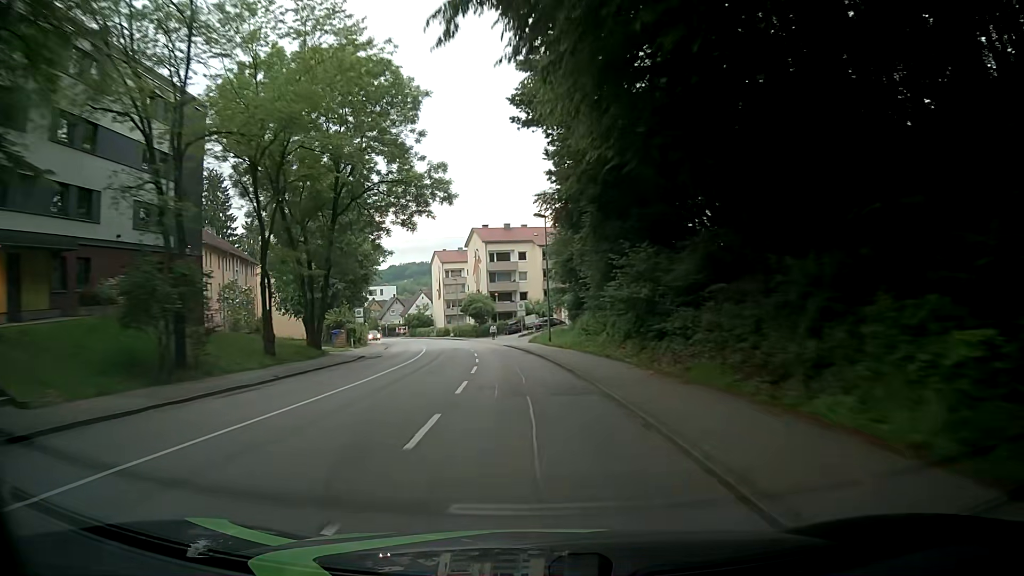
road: tertiary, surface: asphalt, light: Day
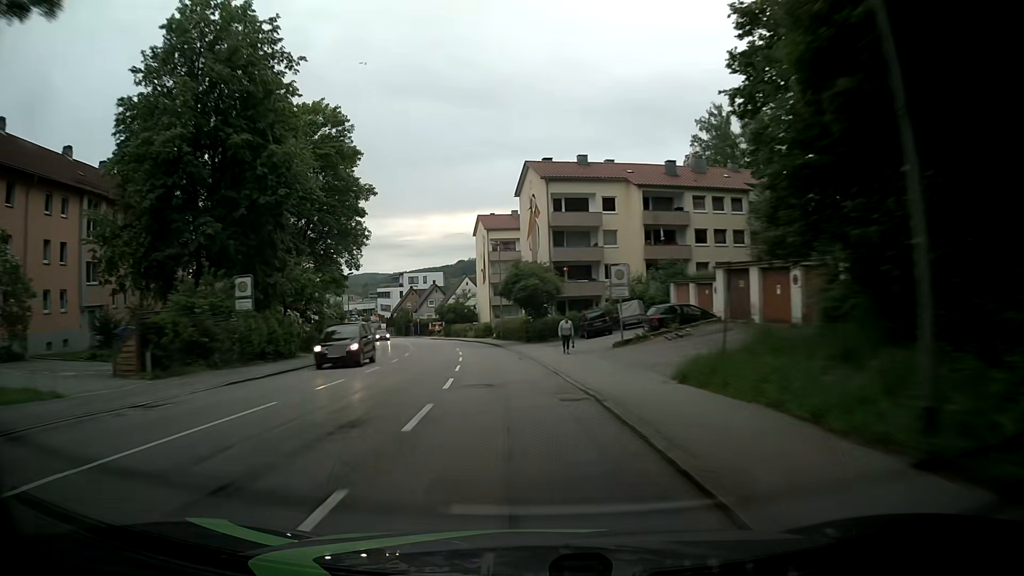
(-1.3, +36.7) m; -7°
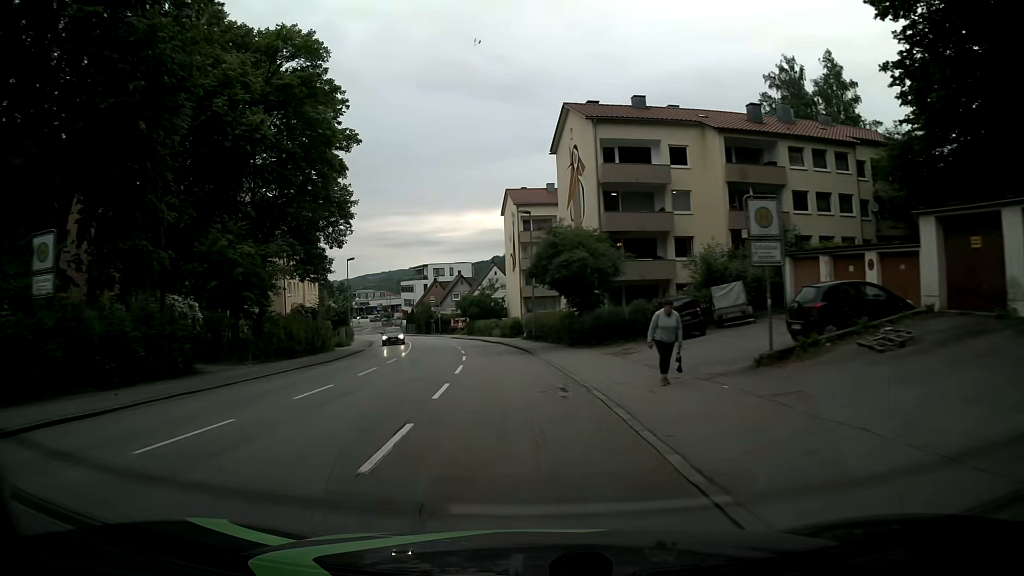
(+0.1, +14.4) m; -1°
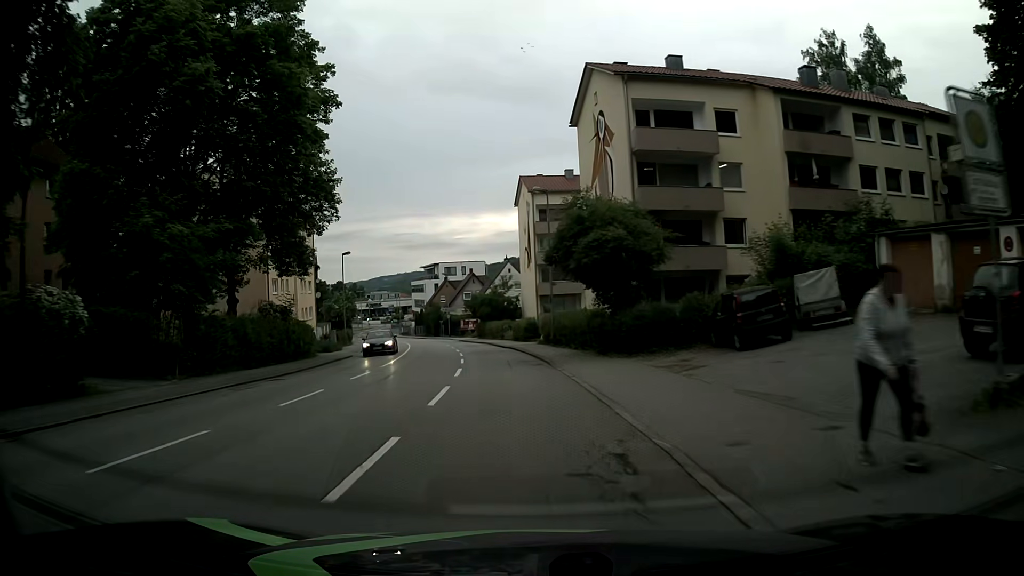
(-0.1, +7.2) m; -2°
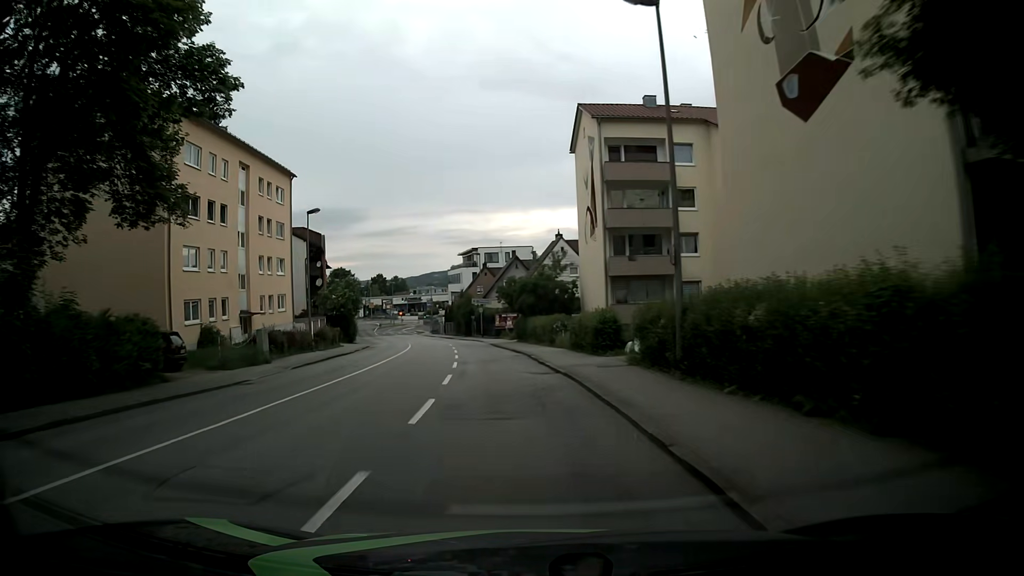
(-0.8, +21.1) m; -4°
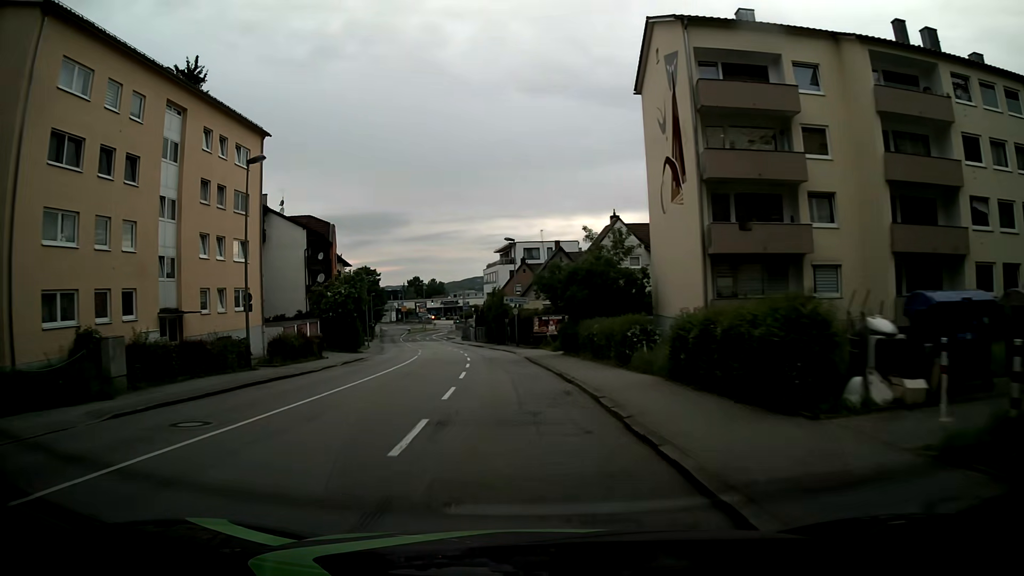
(-0.5, +14.0) m; -3°
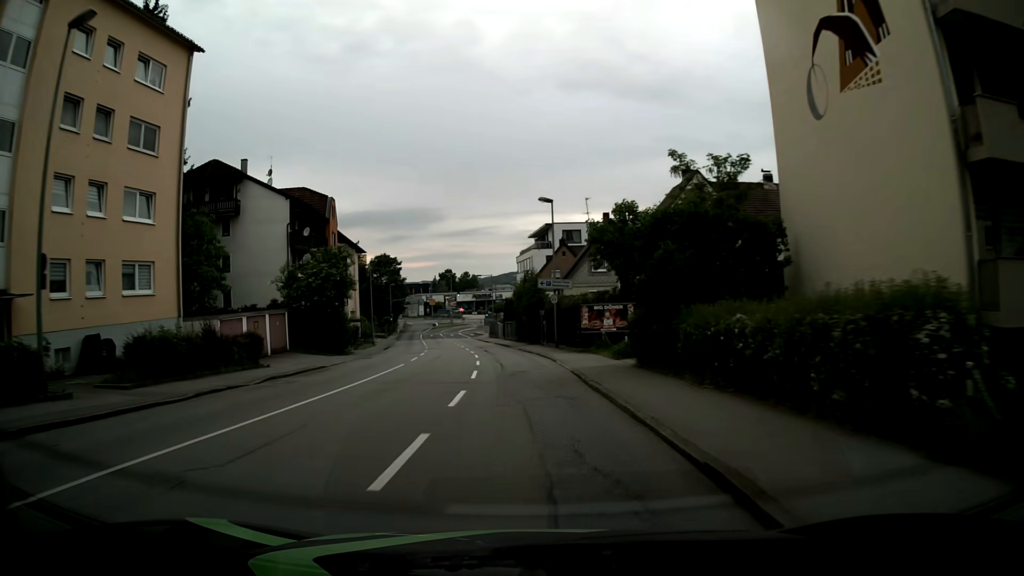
(-0.6, +14.0) m; -3°
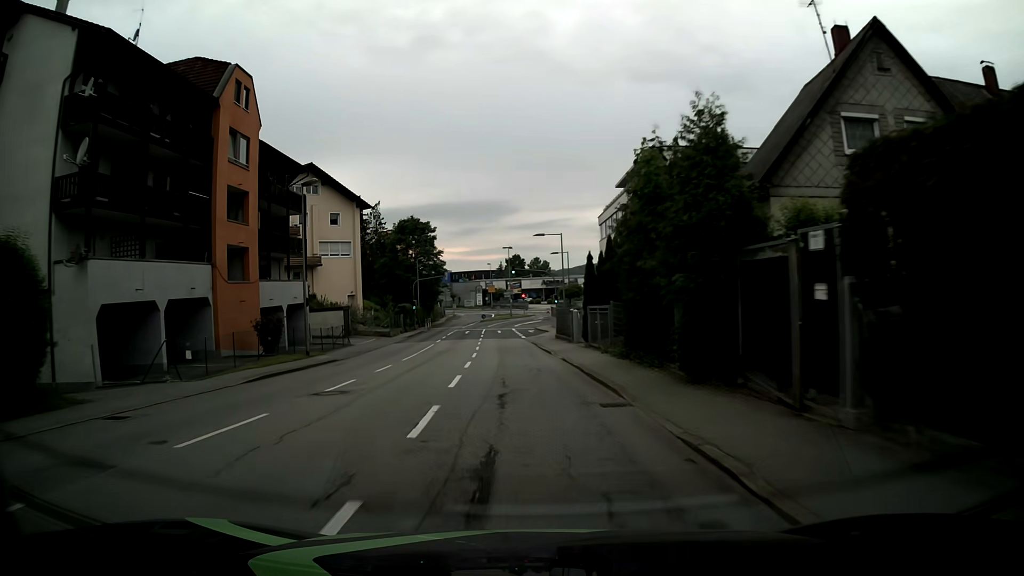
(-1.8, +34.2) m; -6°
